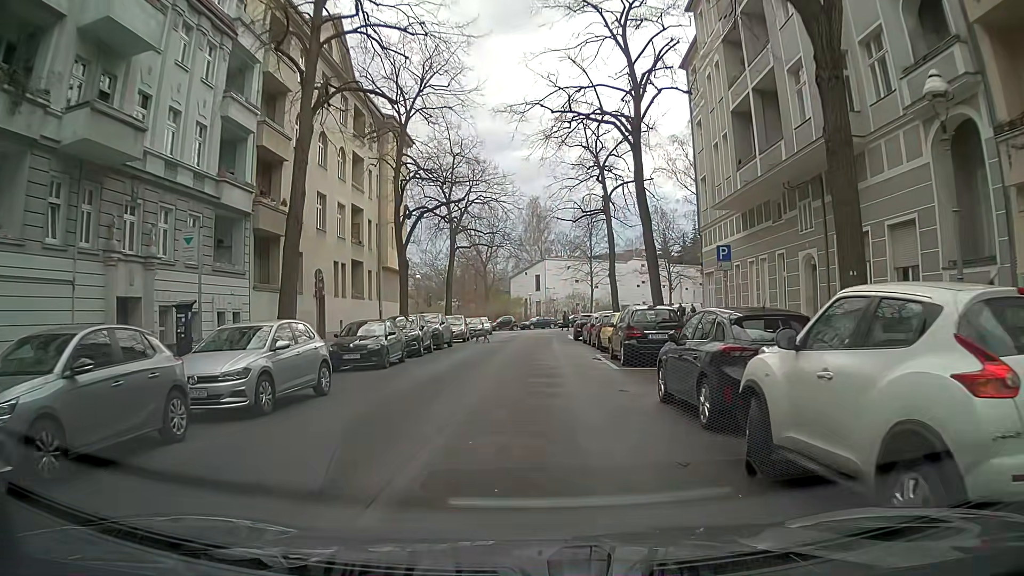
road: residential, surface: asphalt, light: Day
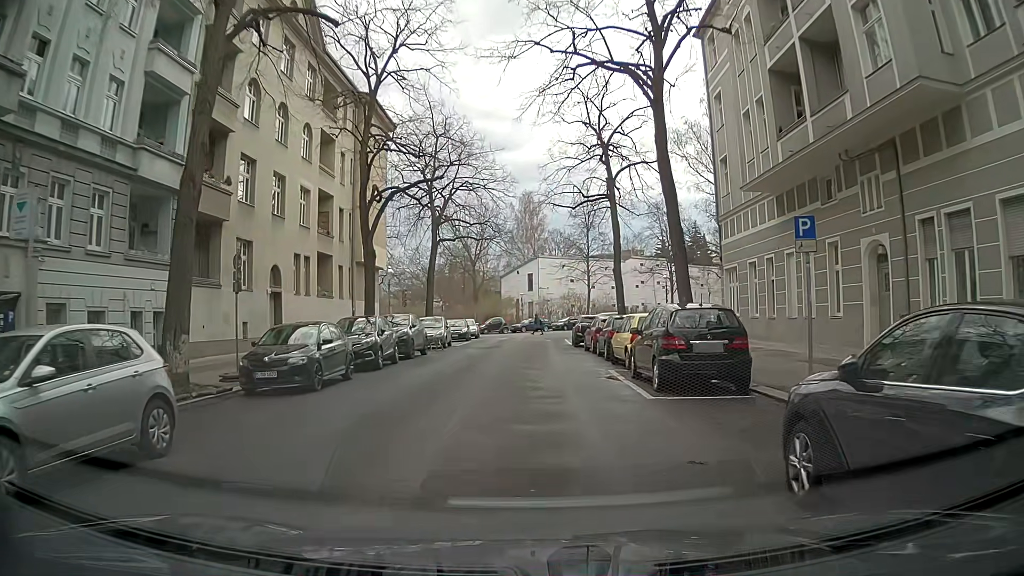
(-0.1, +5.8) m; 0°
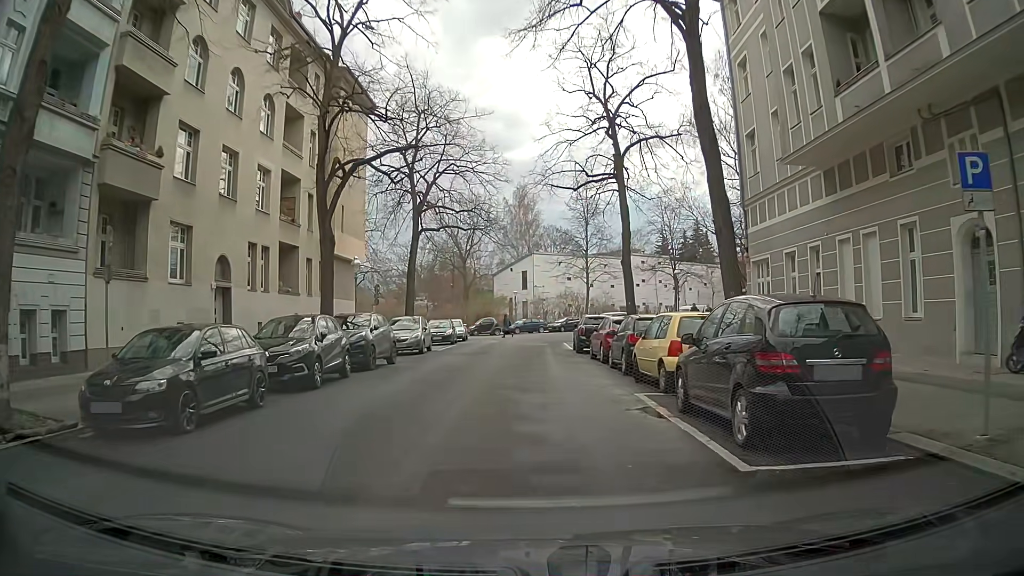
(0.0, +5.3) m; -1°
